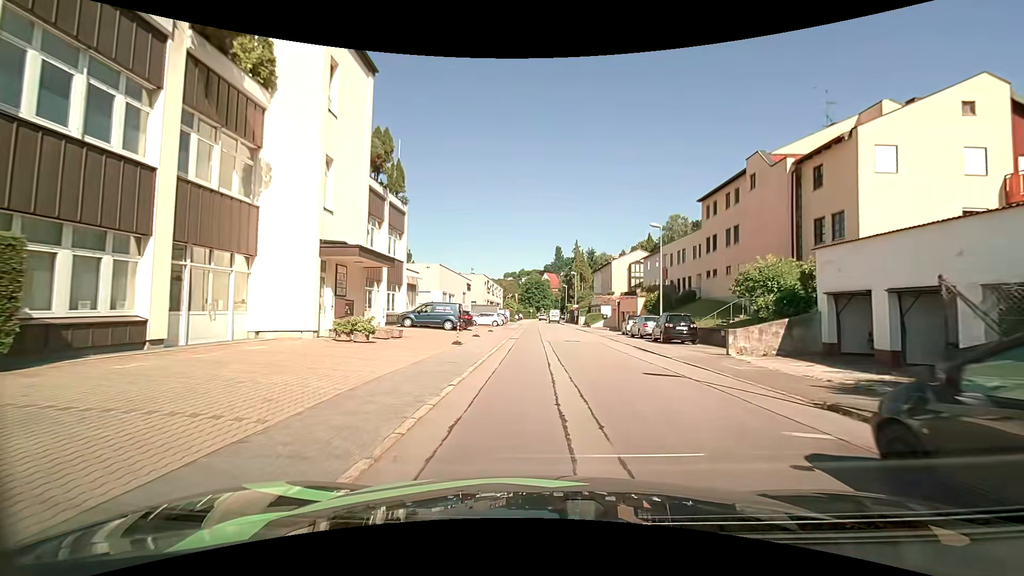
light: Day
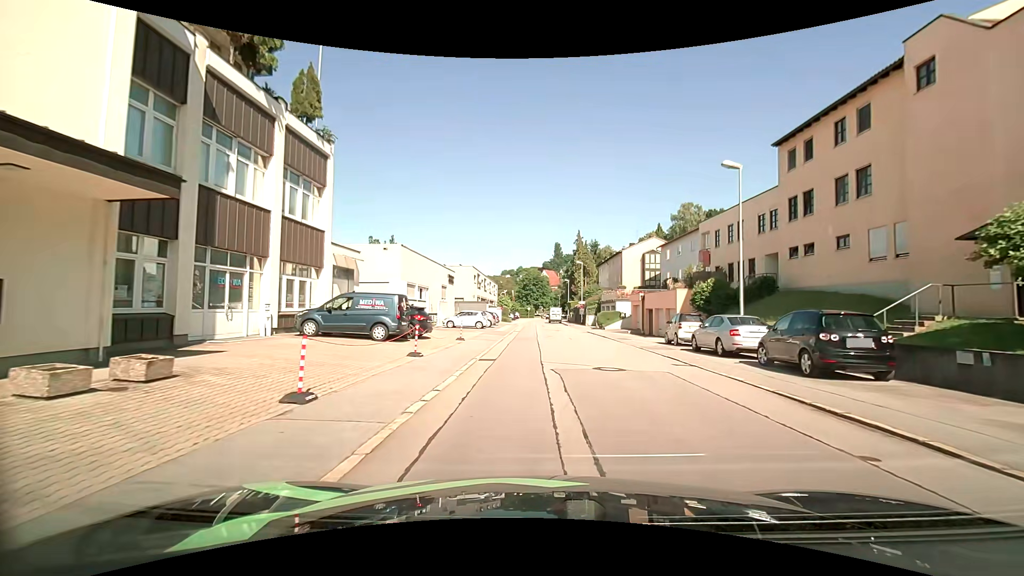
(-0.1, +13.8) m; +1°
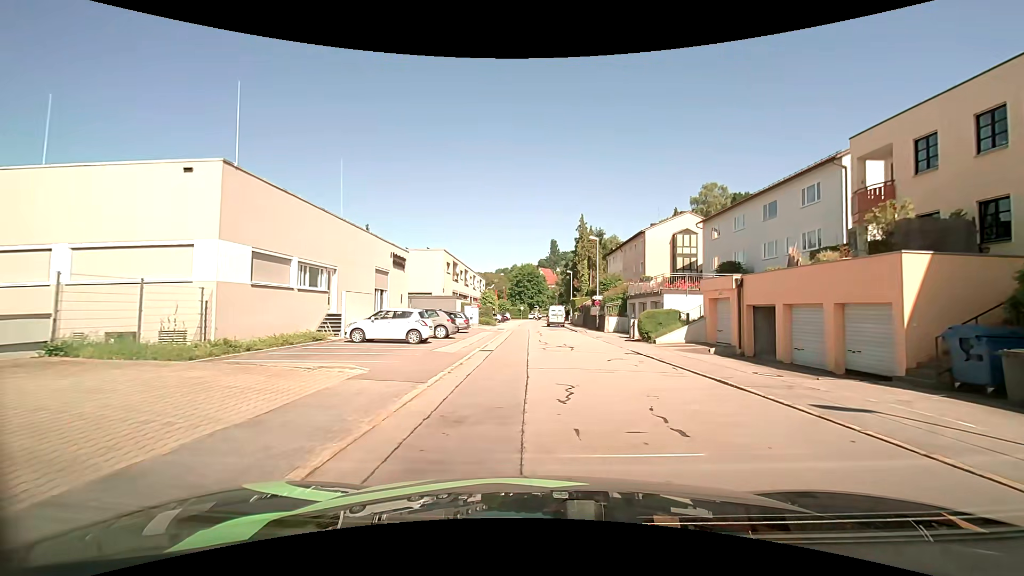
(-0.2, +20.9) m; -1°
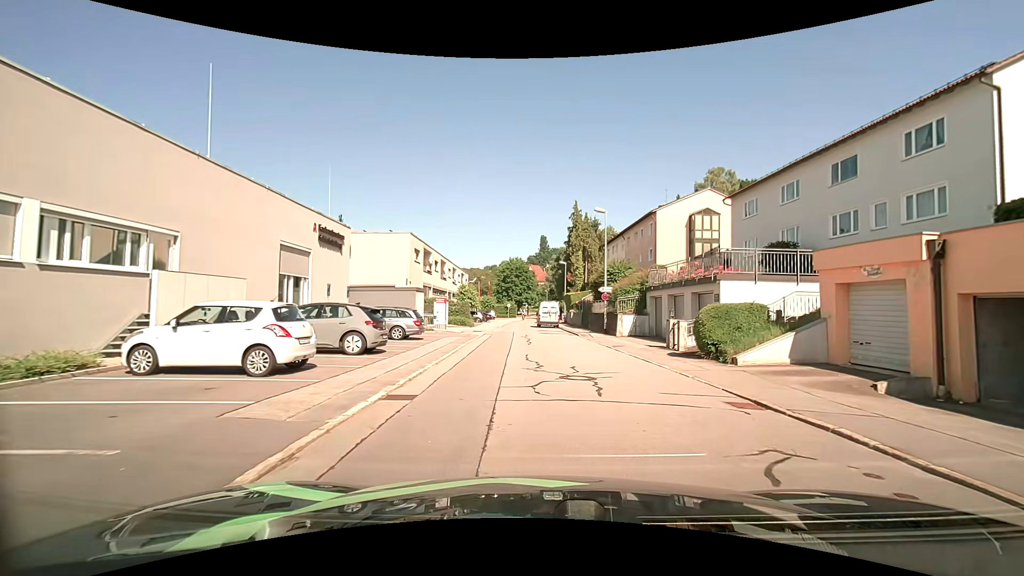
(+0.1, +11.1) m; +1°
